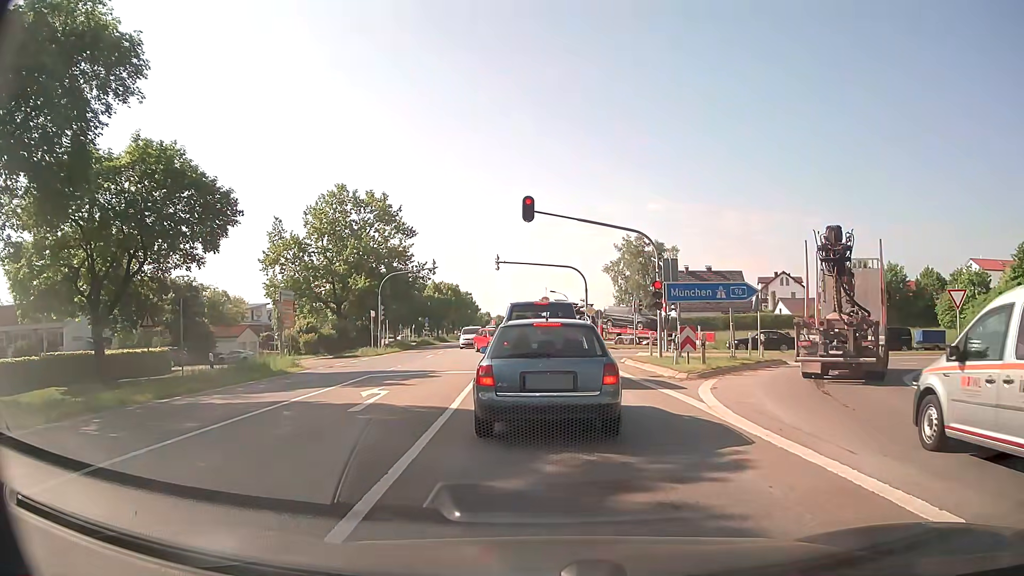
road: secondary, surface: asphalt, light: Day
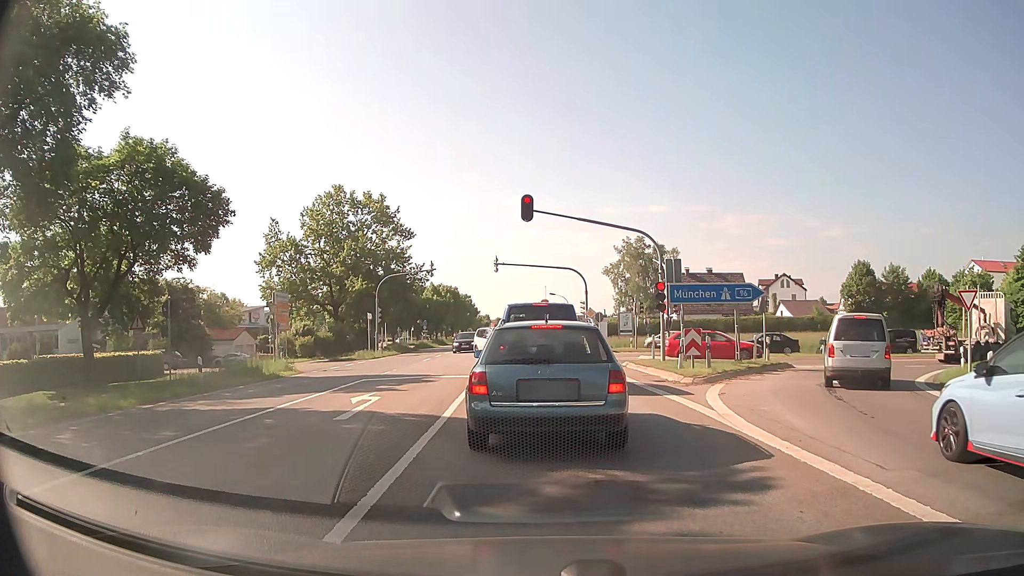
(0.0, +0.8) m; 0°
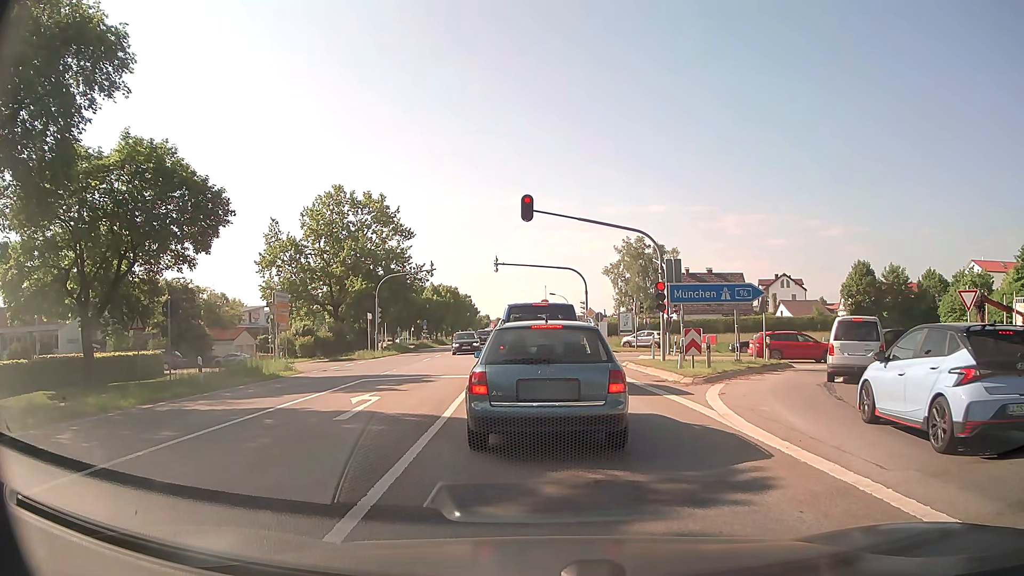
(0.0, 0.0) m; 0°
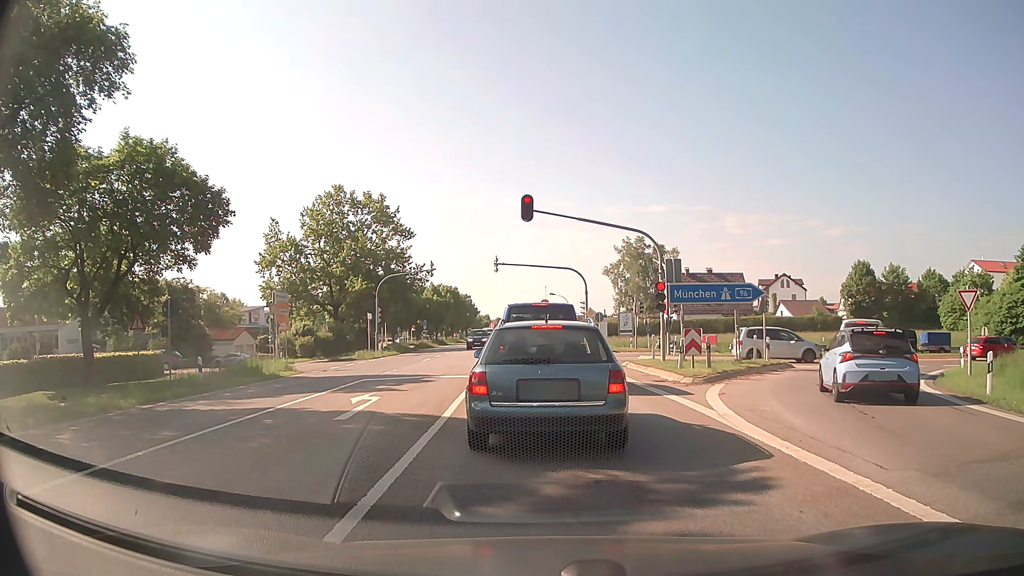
(0.0, 0.0) m; 0°
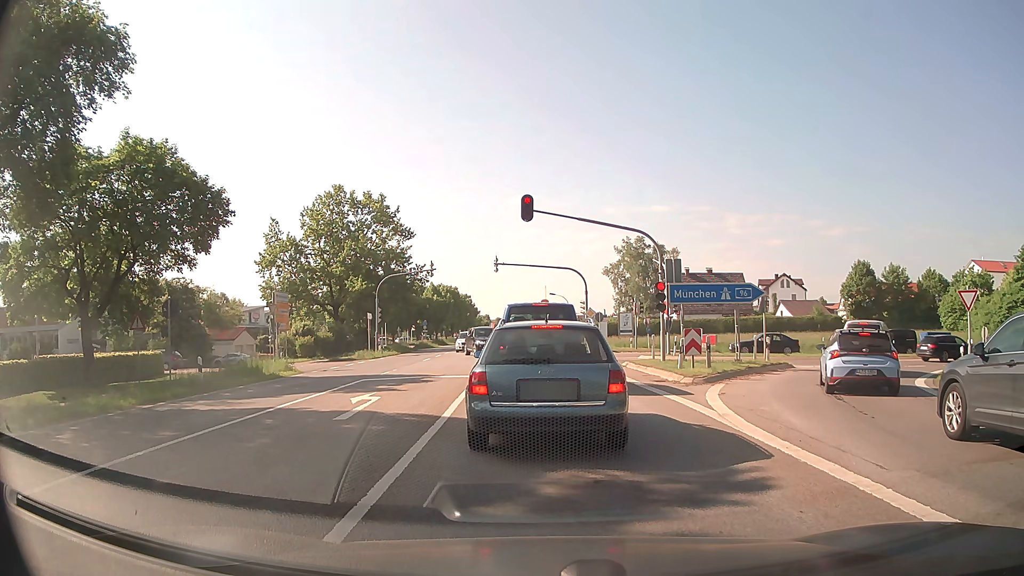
(0.0, 0.0) m; 0°
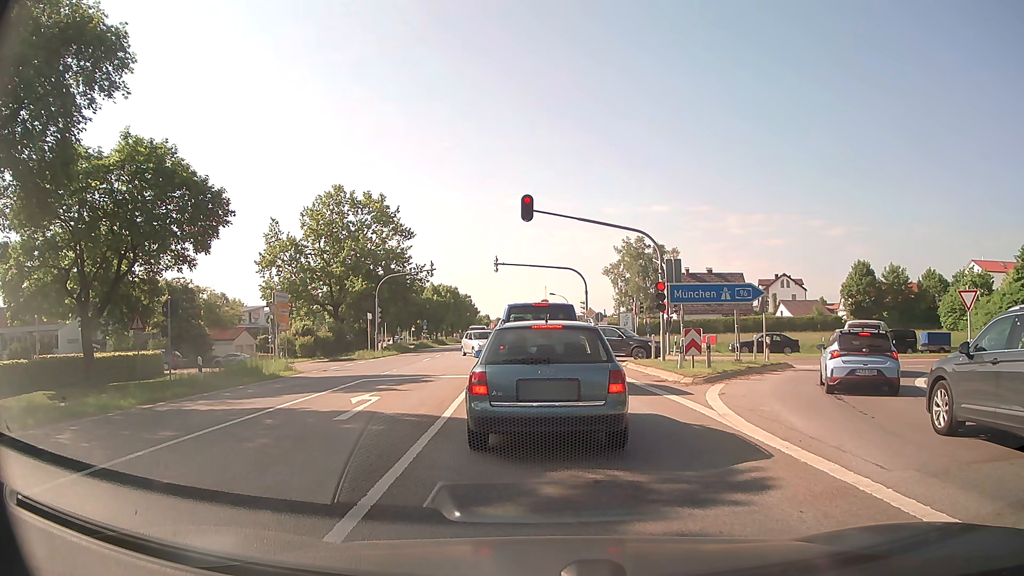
(0.0, 0.0) m; 0°
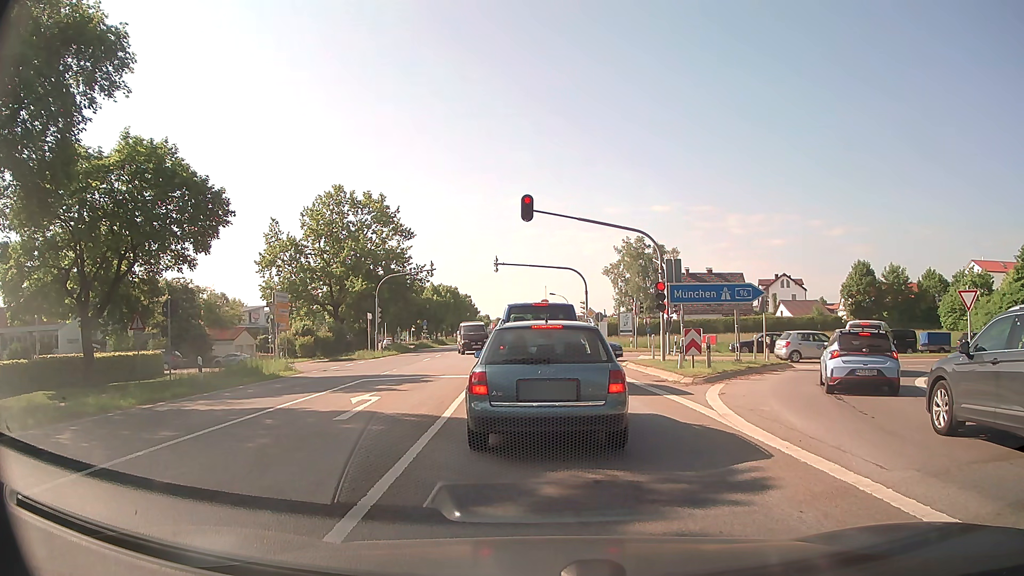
(0.0, 0.0) m; 0°
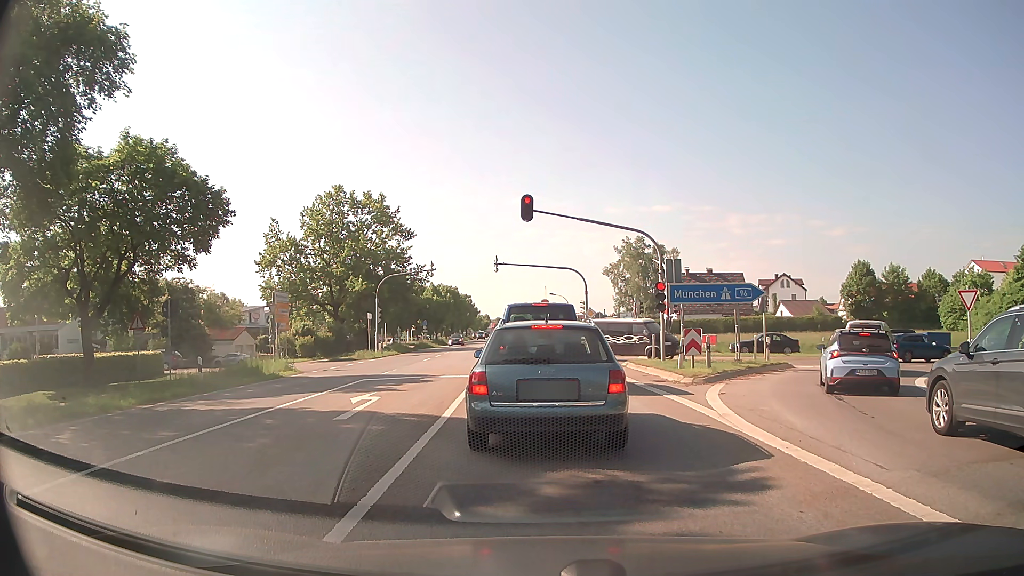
(0.0, 0.0) m; 0°
(0, +10) (-1, +20) (-1, +30) (-2, +40) (-2, +50) (-3, +60) (-4, +70) (-4, +80) (-5, +90) (-5, +100) m
